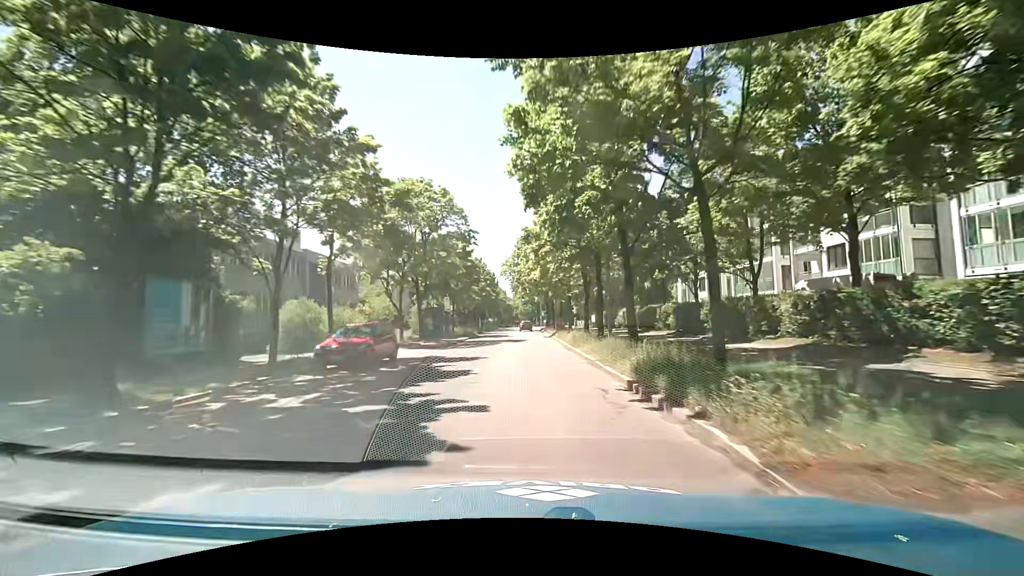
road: tertiary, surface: asphalt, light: Day
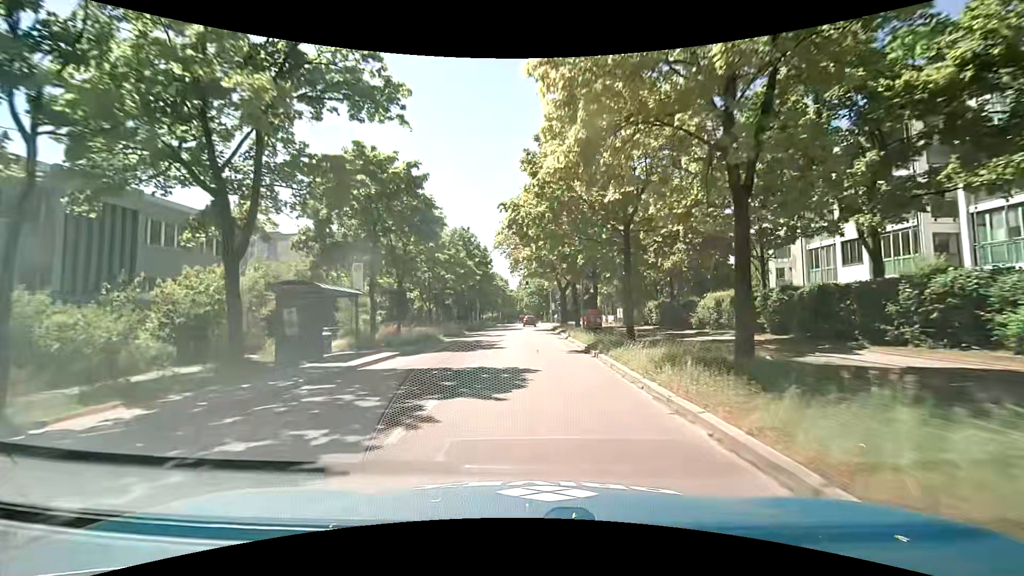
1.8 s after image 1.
(0.0, +24.3) m; -1°
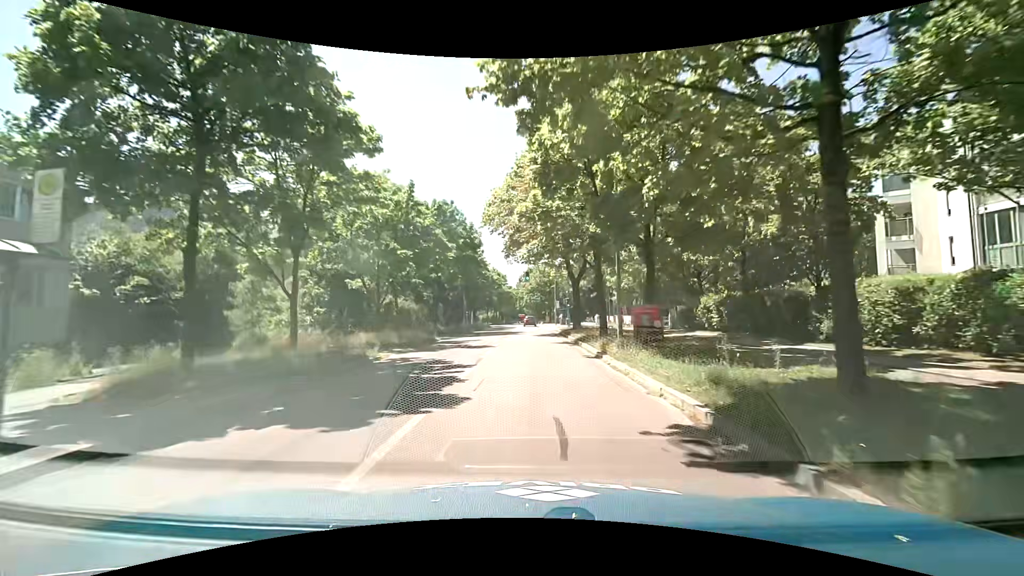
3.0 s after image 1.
(0.0, +13.3) m; 0°
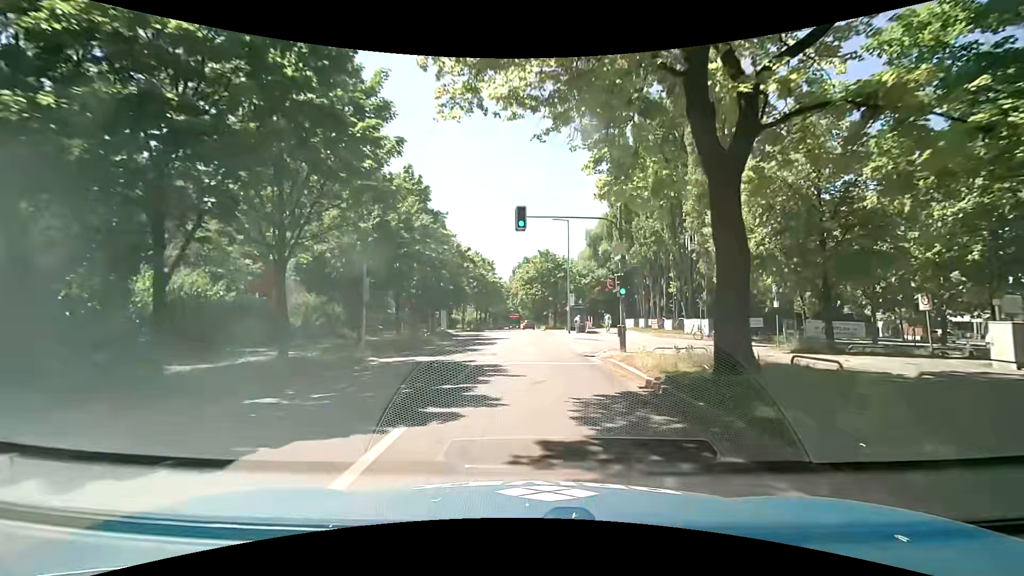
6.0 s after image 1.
(+0.3, +30.6) m; +1°
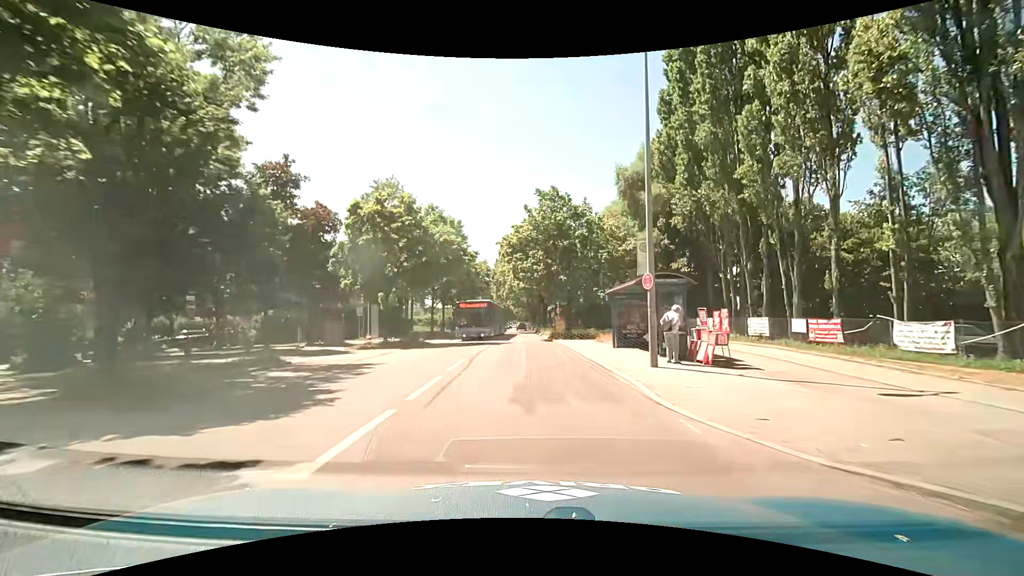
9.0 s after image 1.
(+0.4, +32.3) m; +1°
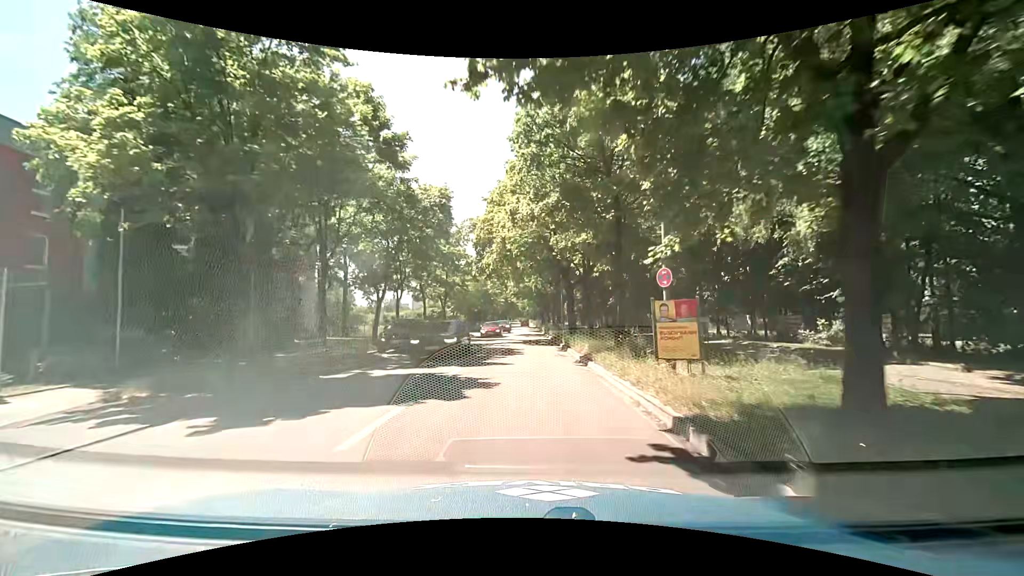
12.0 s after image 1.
(-0.4, +32.6) m; -1°
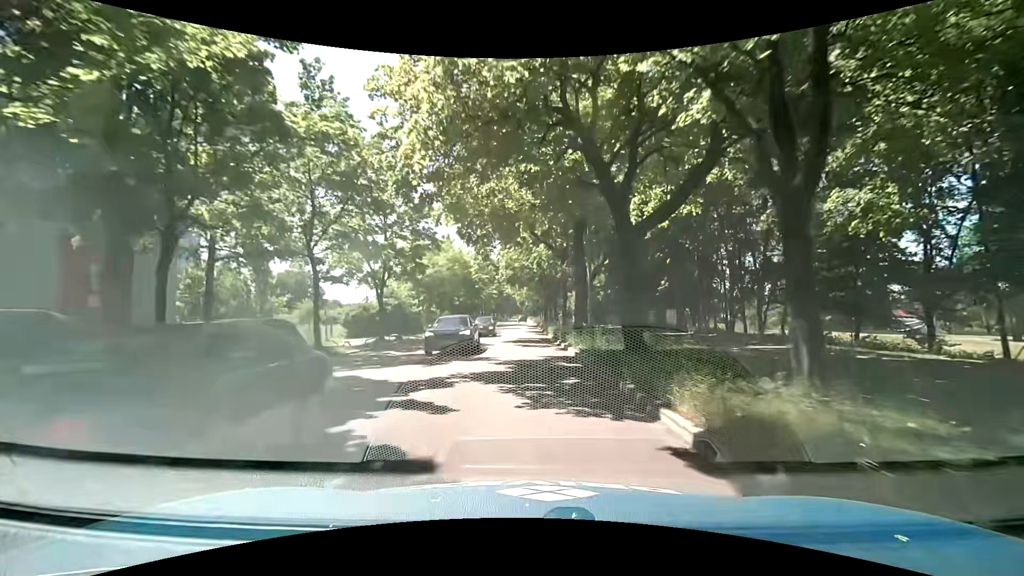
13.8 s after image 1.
(0.0, +20.7) m; +1°
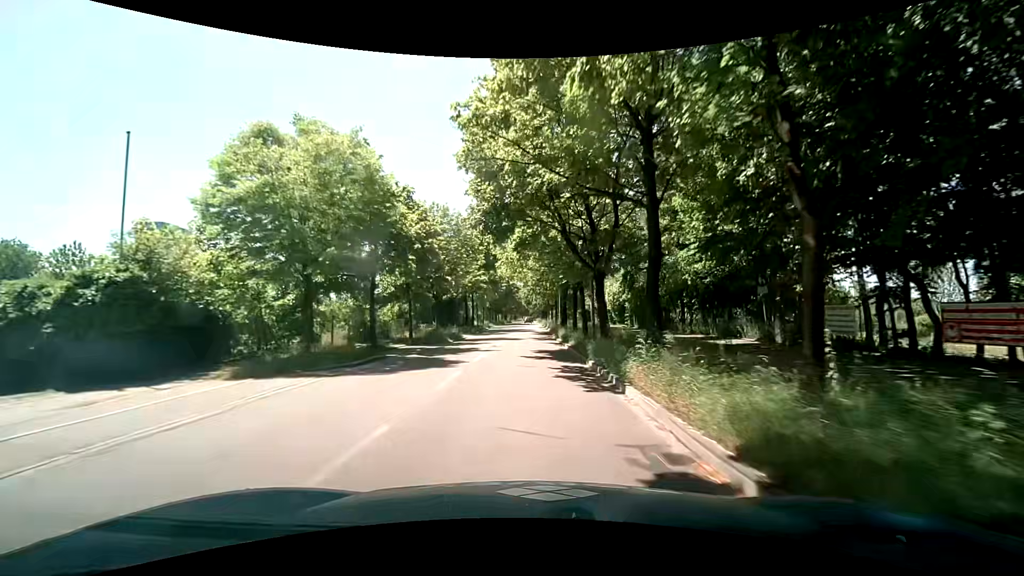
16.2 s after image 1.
(-0.5, +30.0) m; -2°
(0, +10) (0, +20) (0, +30) (0, +40) (0, +50) (+1, +60) (+1, +70) (+1, +80) (+1, +90) (+1, +100) m
